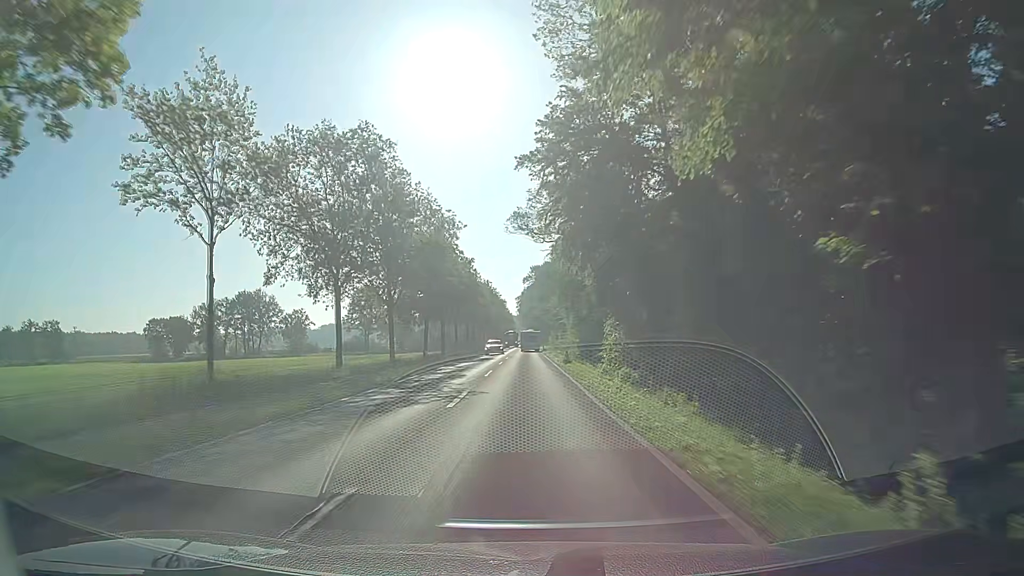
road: secondary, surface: asphalt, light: Day
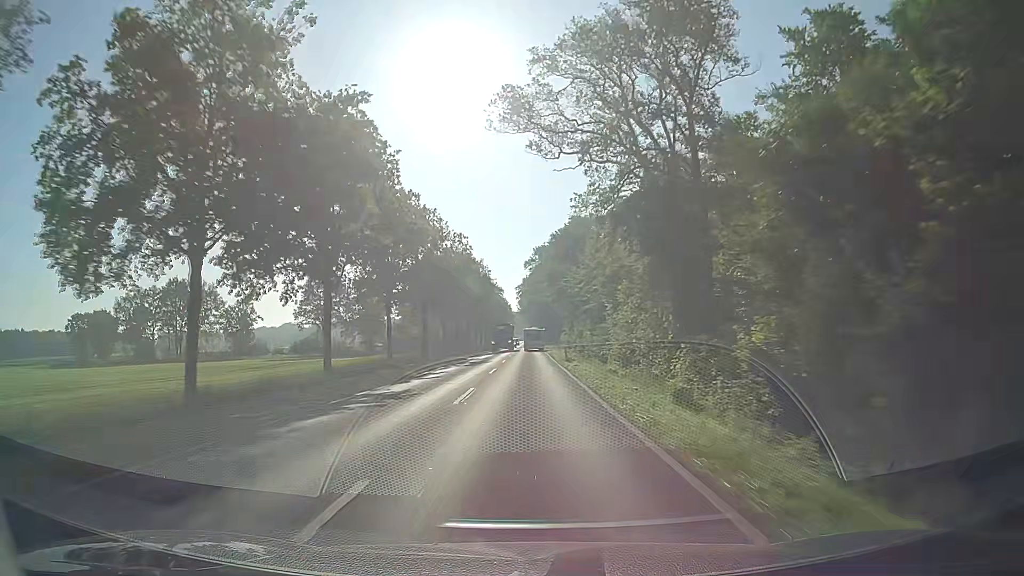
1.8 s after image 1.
(+0.4, +47.5) m; 0°
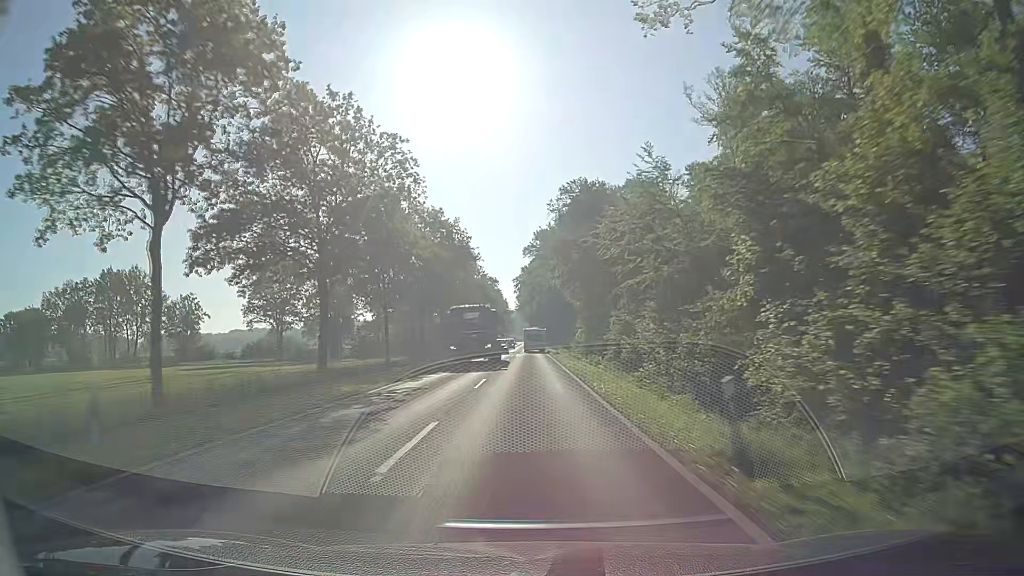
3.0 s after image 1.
(+0.1, +31.7) m; 0°
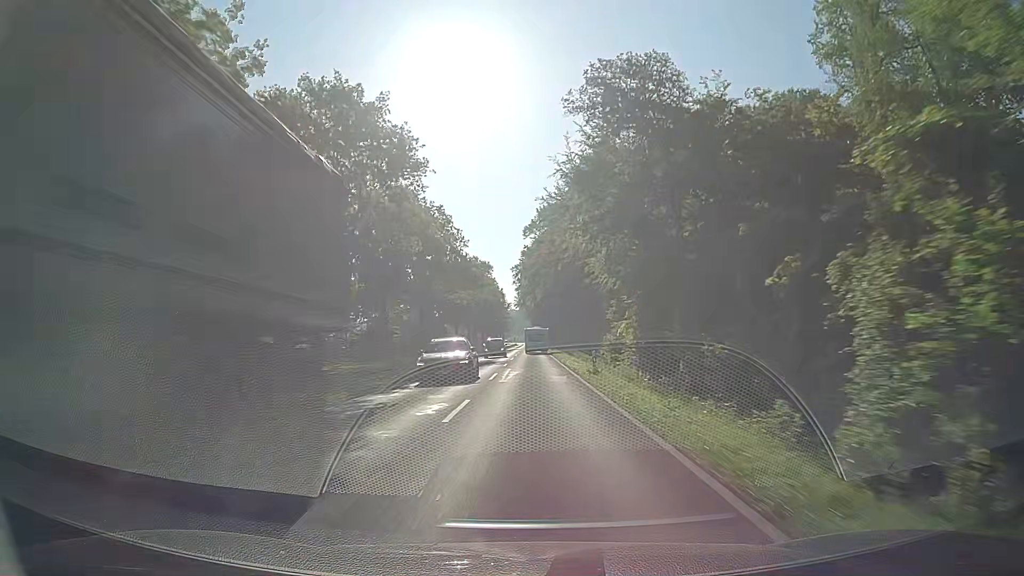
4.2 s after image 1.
(-0.1, +31.6) m; 0°
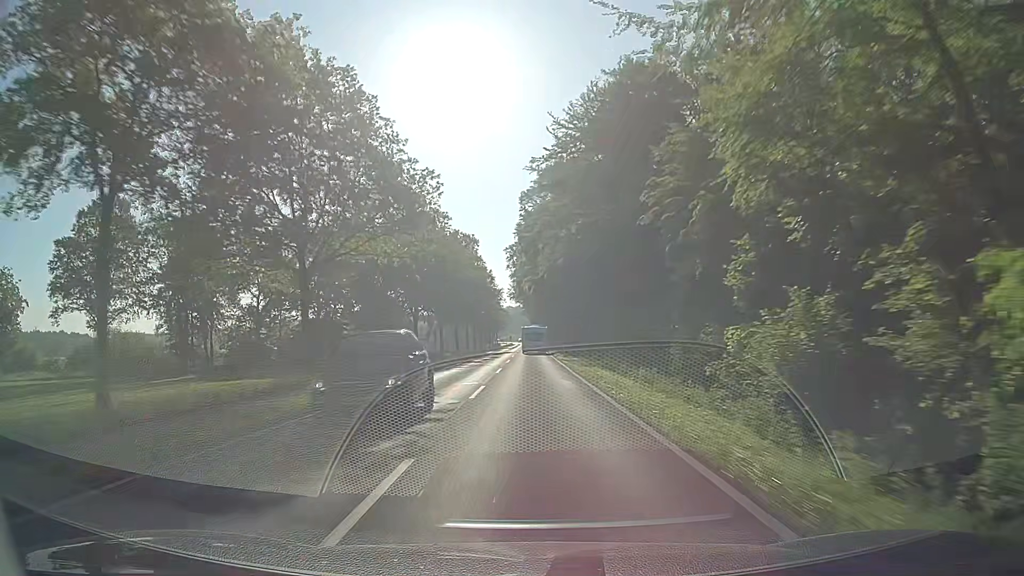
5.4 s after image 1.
(0.0, +31.6) m; 0°
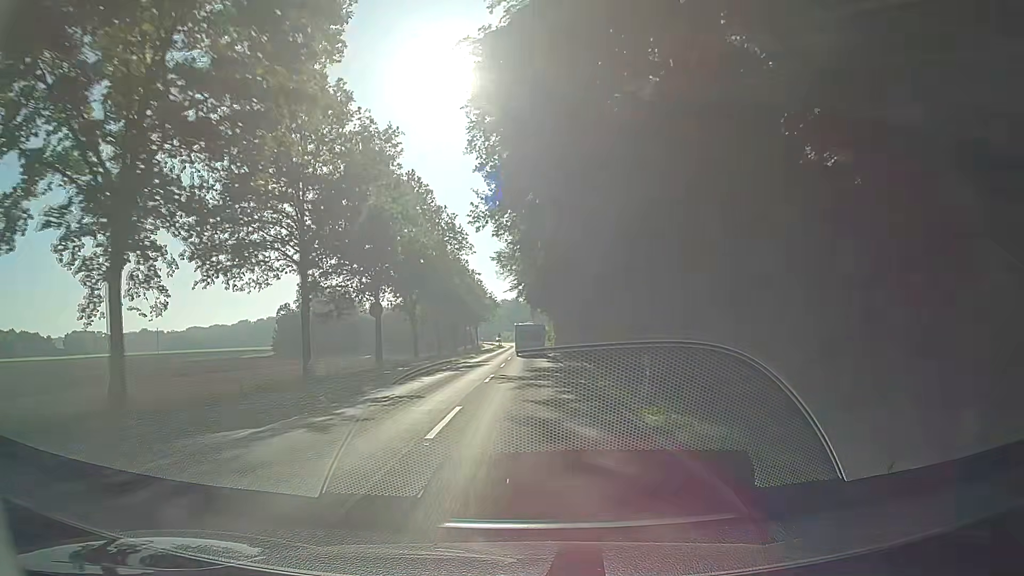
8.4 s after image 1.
(0.0, +78.1) m; 0°
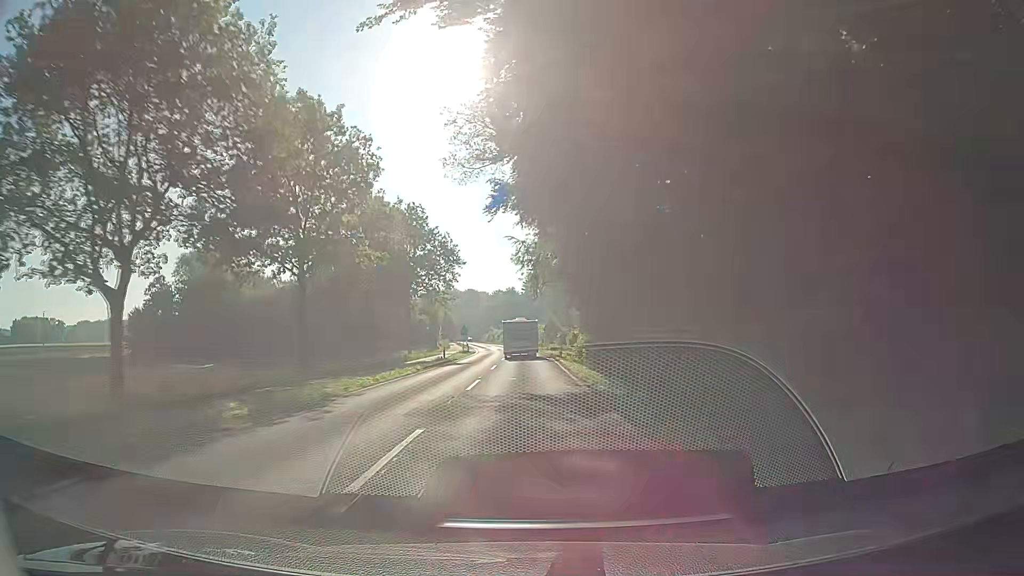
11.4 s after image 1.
(+0.4, +74.9) m; +1°
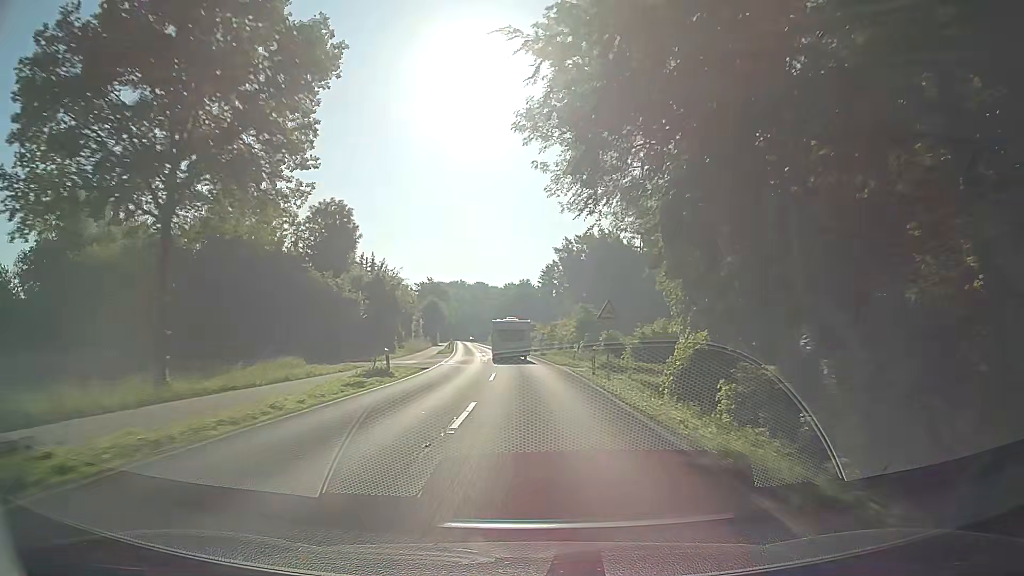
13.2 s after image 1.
(-0.5, +43.4) m; -1°
(0, +10) (0, +20) (-1, +30) (-1, +40) (-2, +50) (-3, +60) (-4, +70) (-5, +80) (-6, +90) (-7, +100) m
